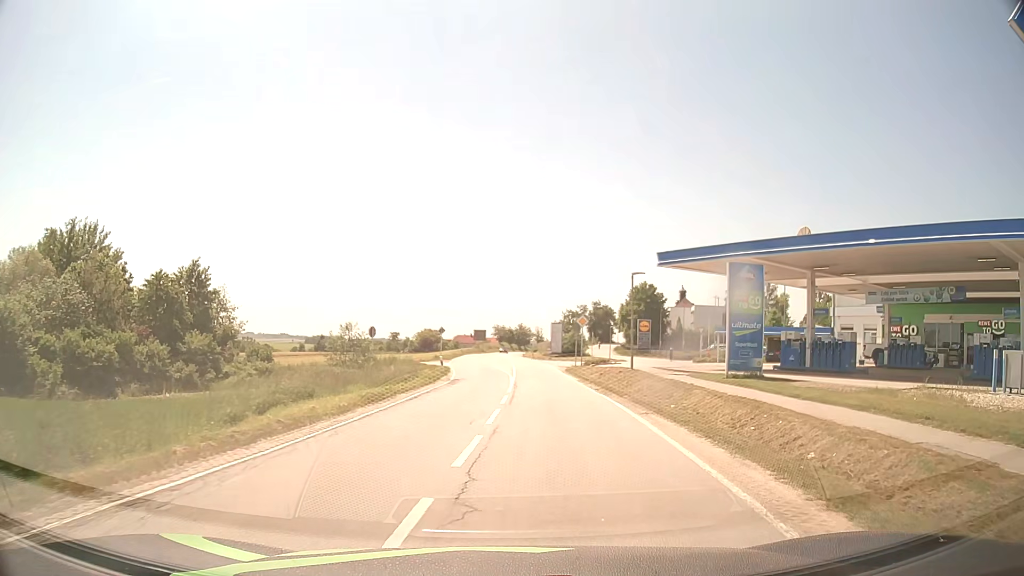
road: secondary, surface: asphalt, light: Day
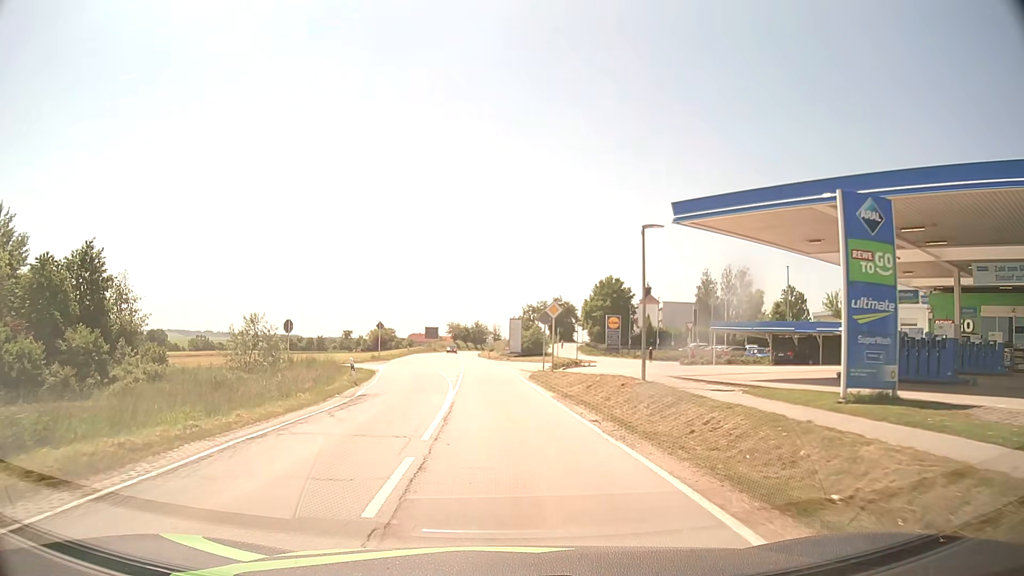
(+0.6, +11.6) m; +4°
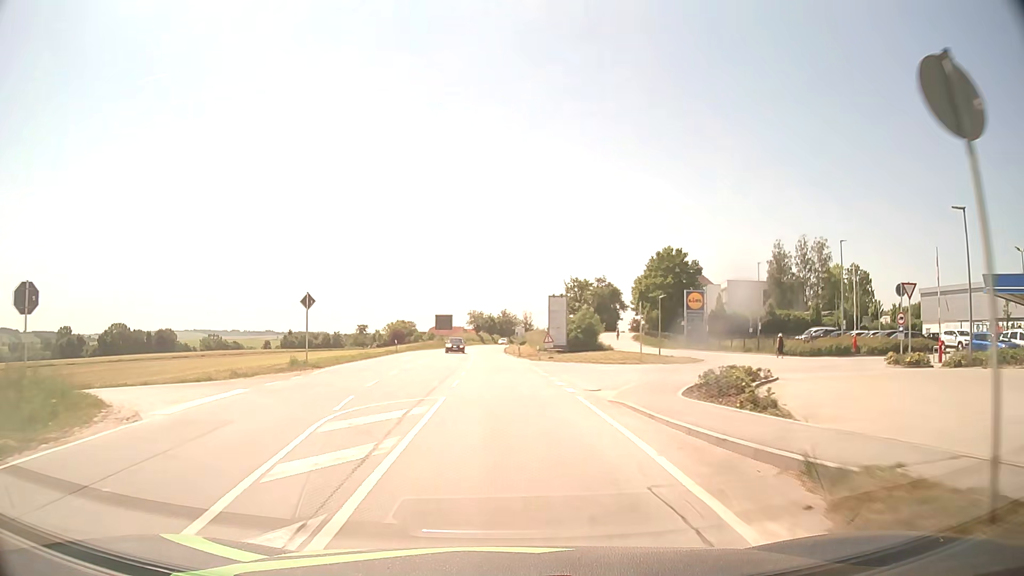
(-0.8, +29.9) m; -3°
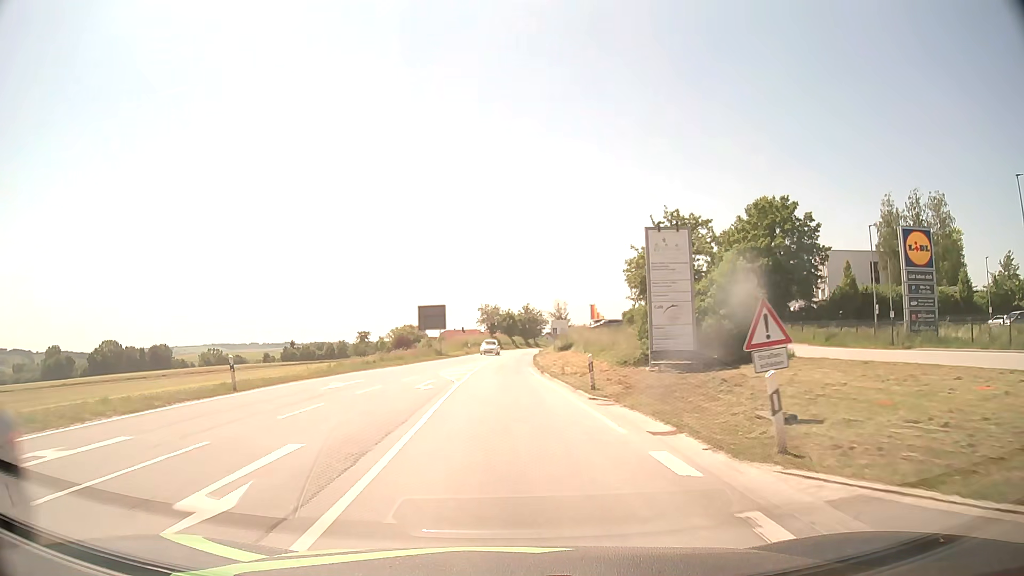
(-0.4, +37.9) m; -1°
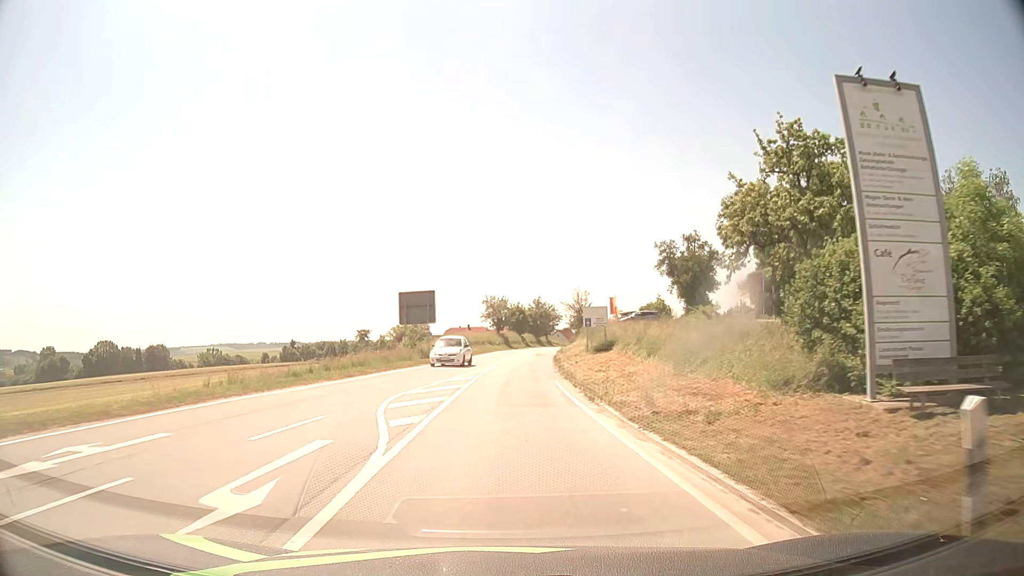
(-0.1, +15.2) m; 0°
